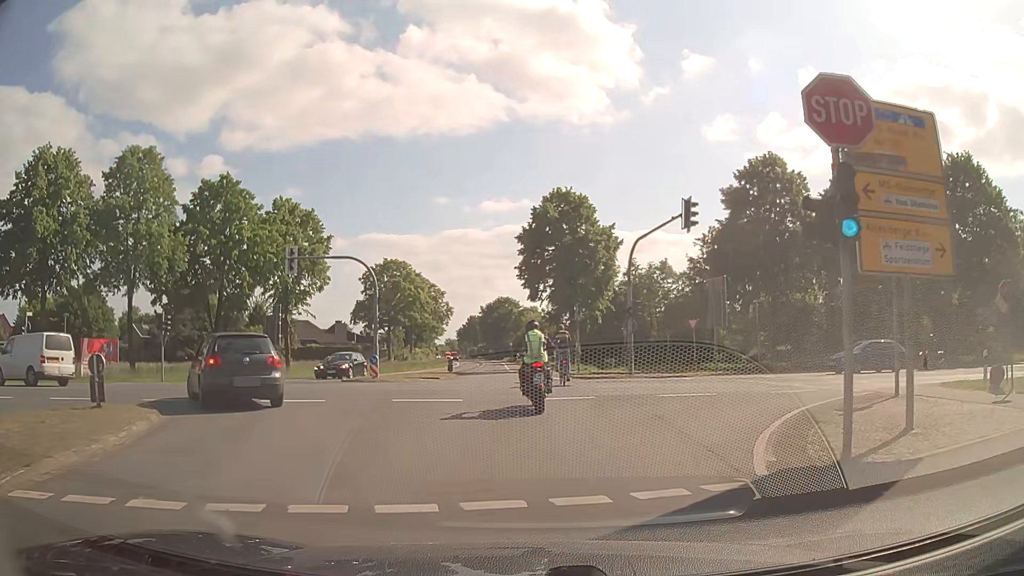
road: secondary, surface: asphalt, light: Day
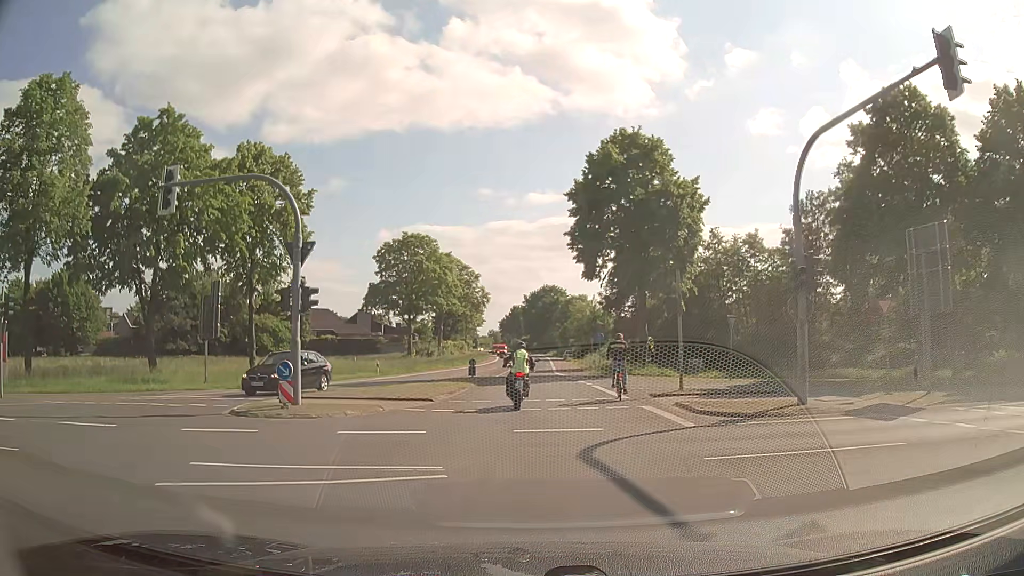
(-0.5, +16.1) m; -4°
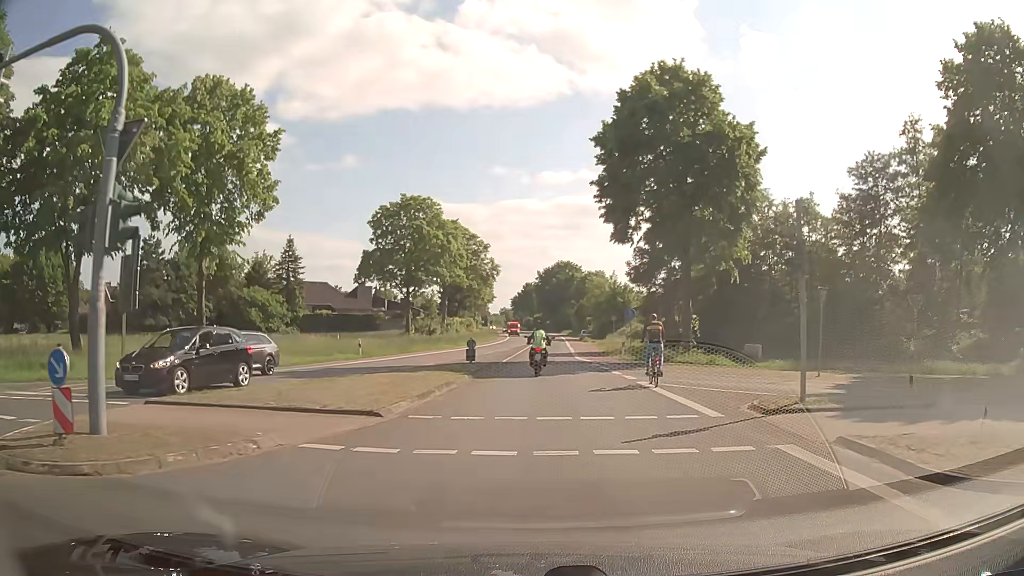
(-0.1, +8.7) m; -1°
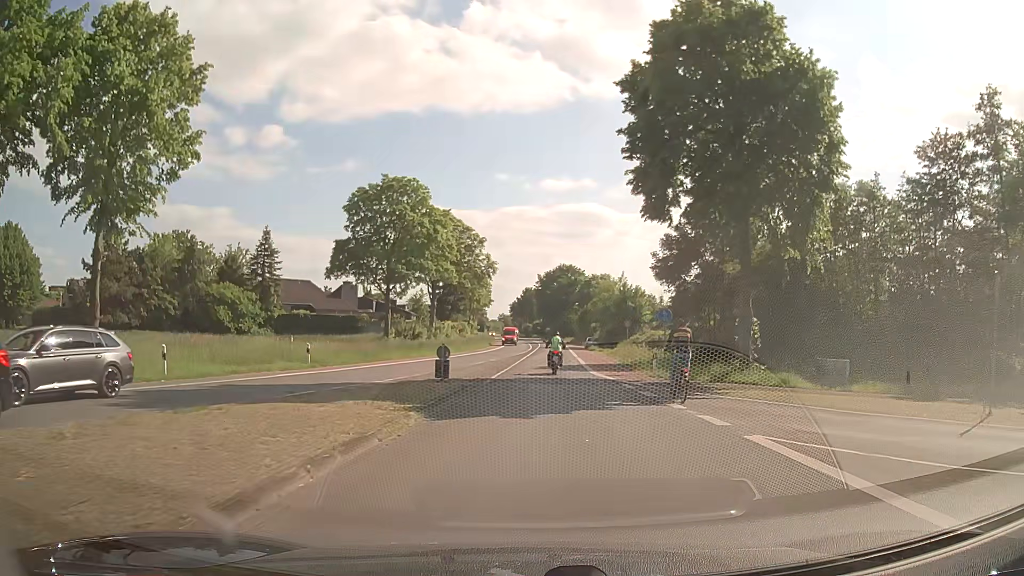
(-0.1, +9.7) m; 0°
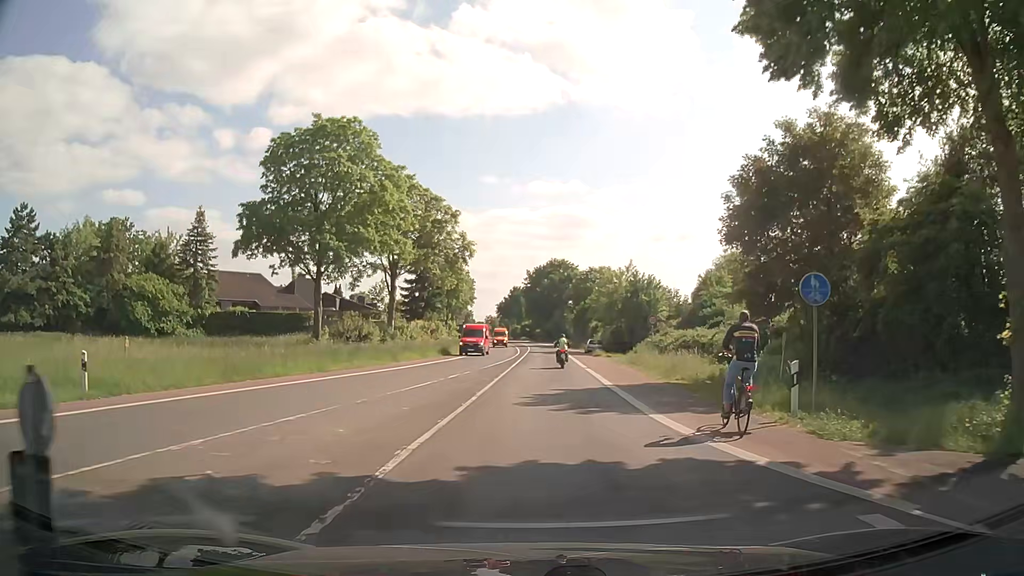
(+0.2, +16.4) m; +1°
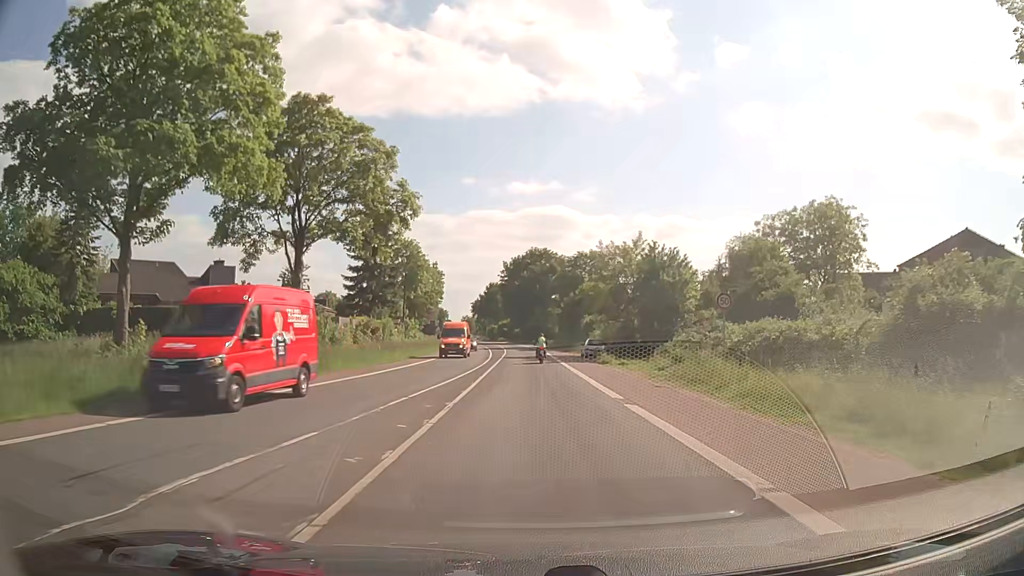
(+0.4, +19.2) m; +2°
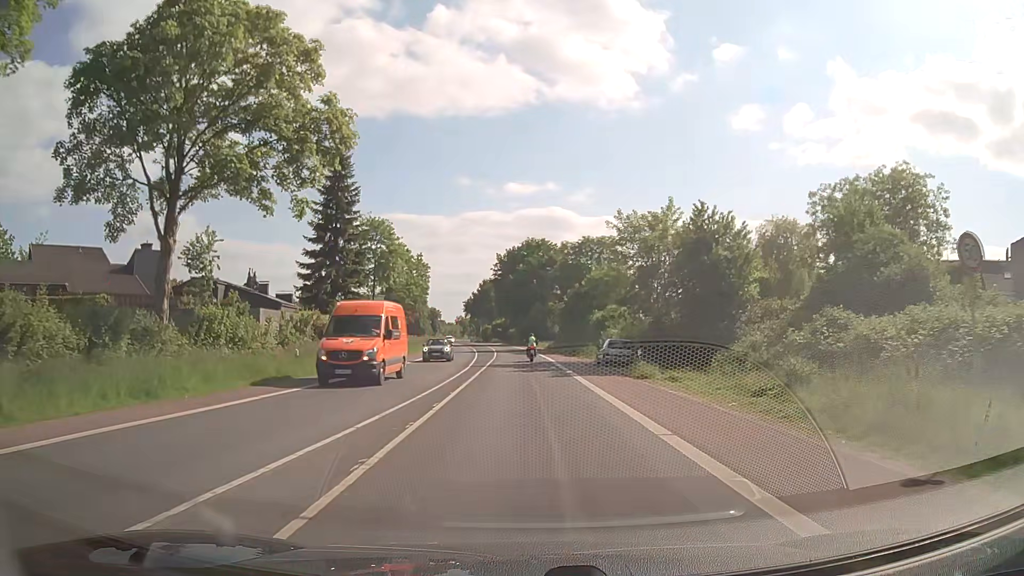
(+0.1, +14.1) m; +1°
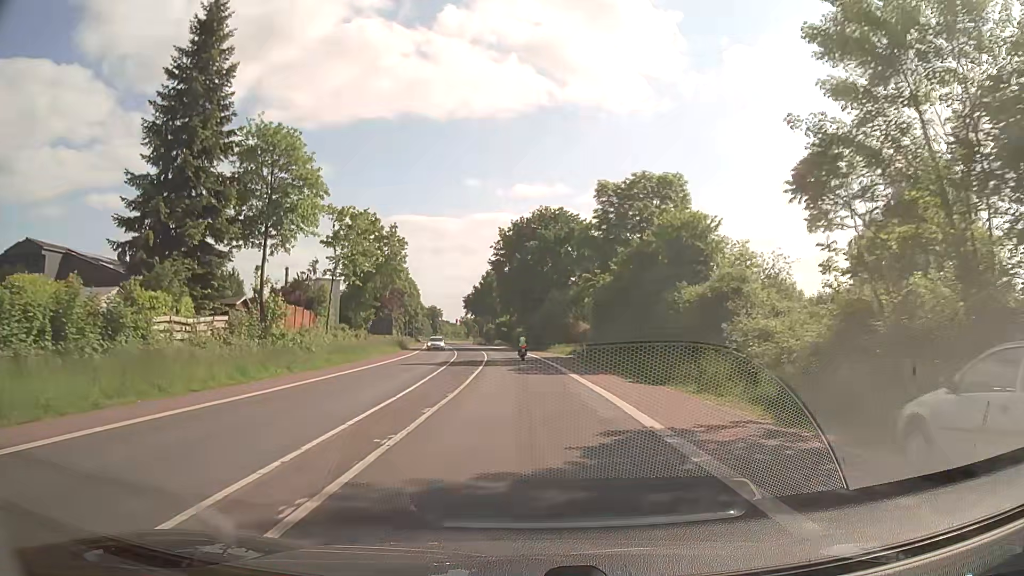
(-0.3, +30.2) m; -1°
(0, +10) (0, +20) (0, +30) (-1, +40) (-1, +50) (-2, +60) (-2, +70) (-3, +80) (-4, +90) (-6, +100) m
